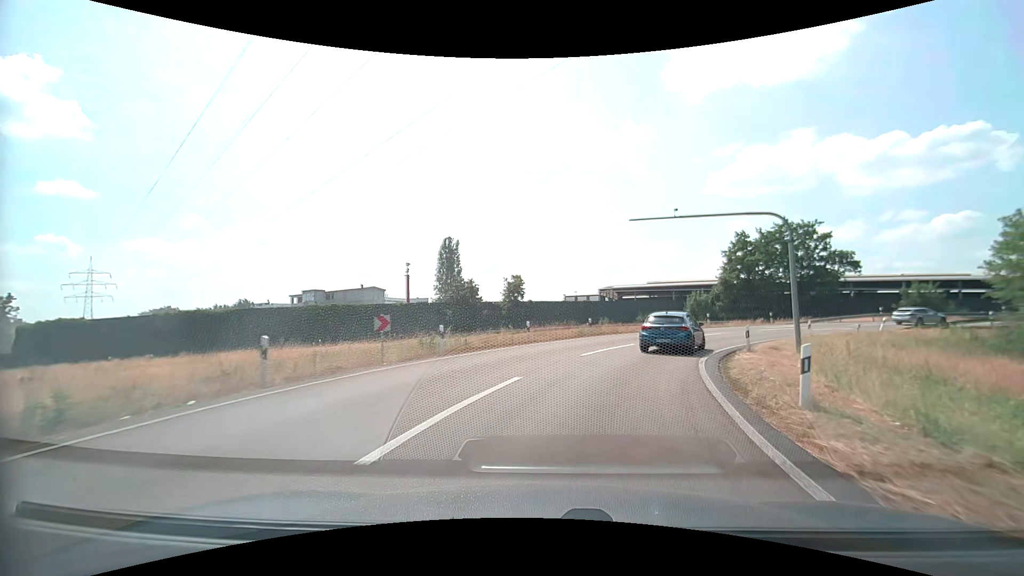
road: motorway_link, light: Day
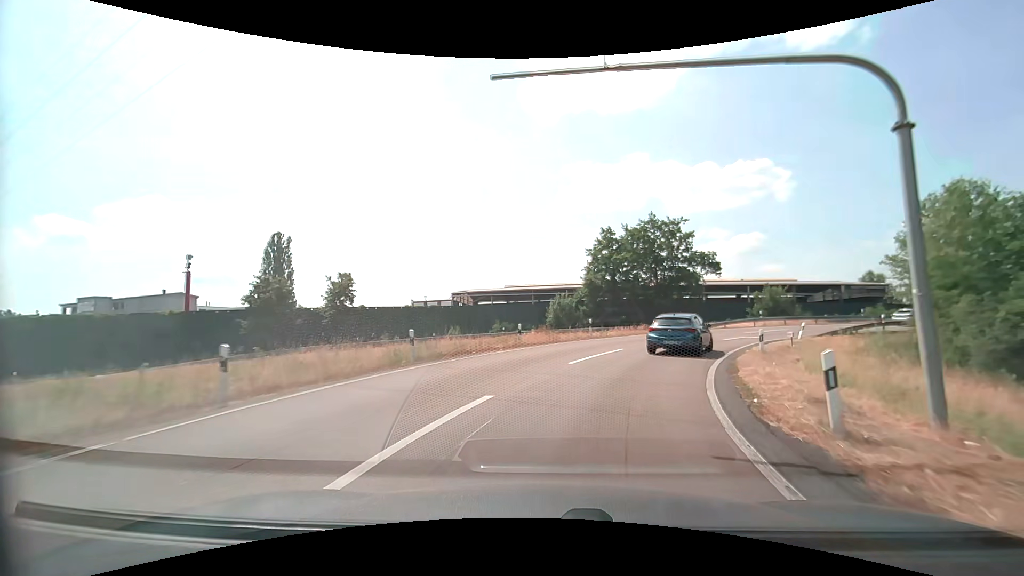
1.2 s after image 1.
(+2.0, +13.9) m; +16°
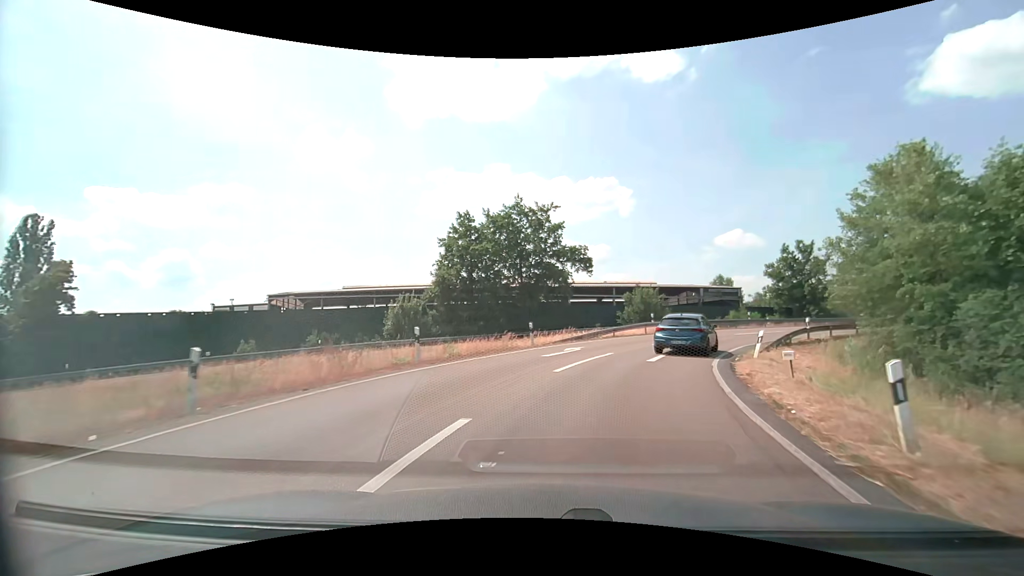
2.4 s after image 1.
(+1.8, +13.7) m; +16°
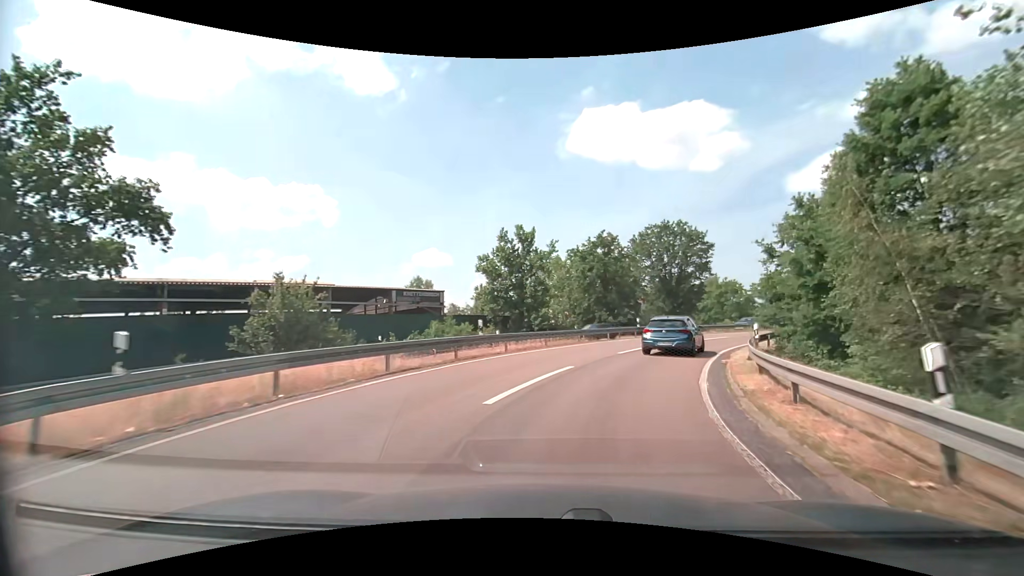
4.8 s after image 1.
(+7.7, +26.2) m; +33°
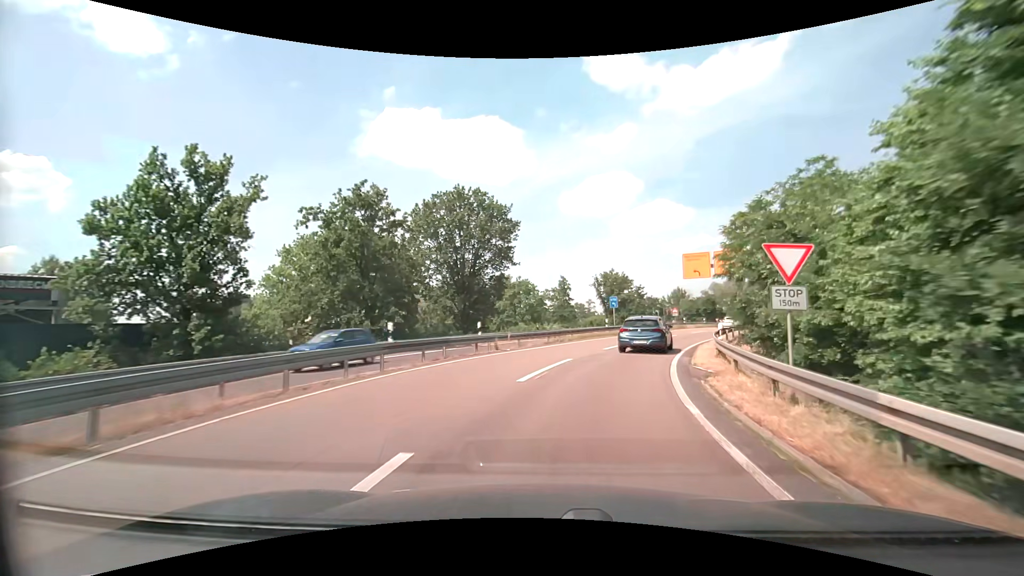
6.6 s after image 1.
(+4.3, +20.2) m; +23°
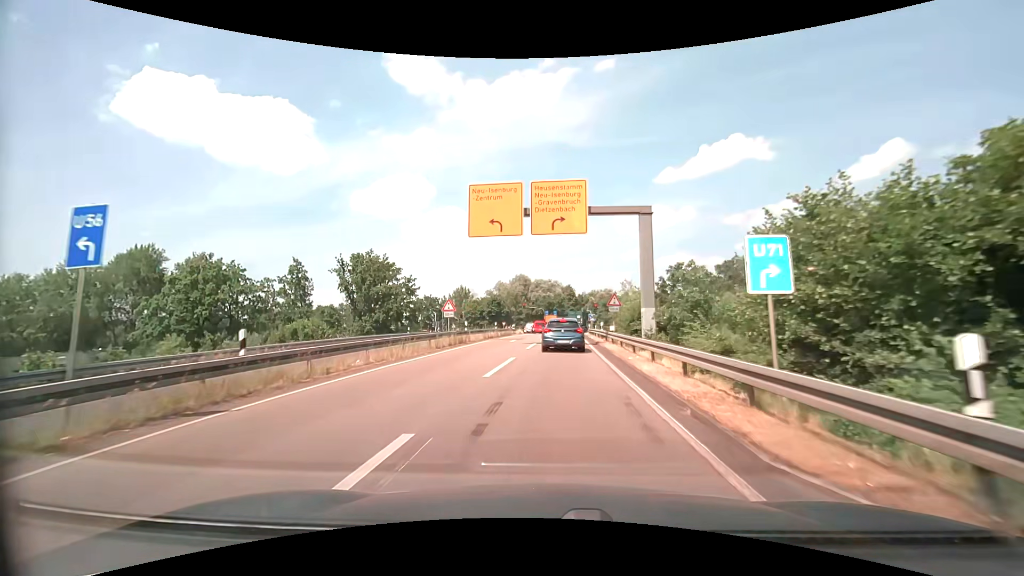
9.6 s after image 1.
(+8.7, +33.3) m; +24°
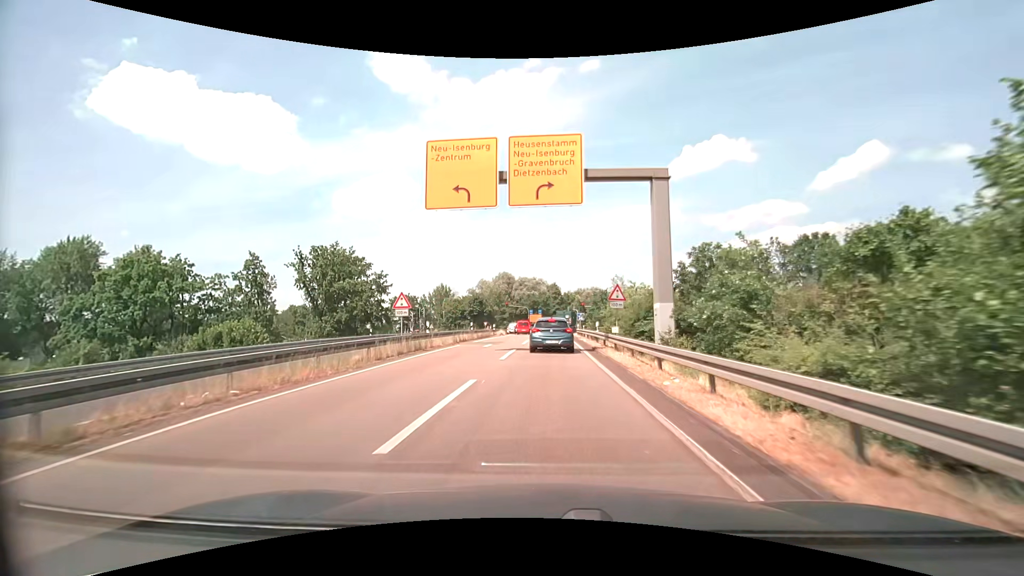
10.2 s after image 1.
(+0.1, +6.7) m; +2°
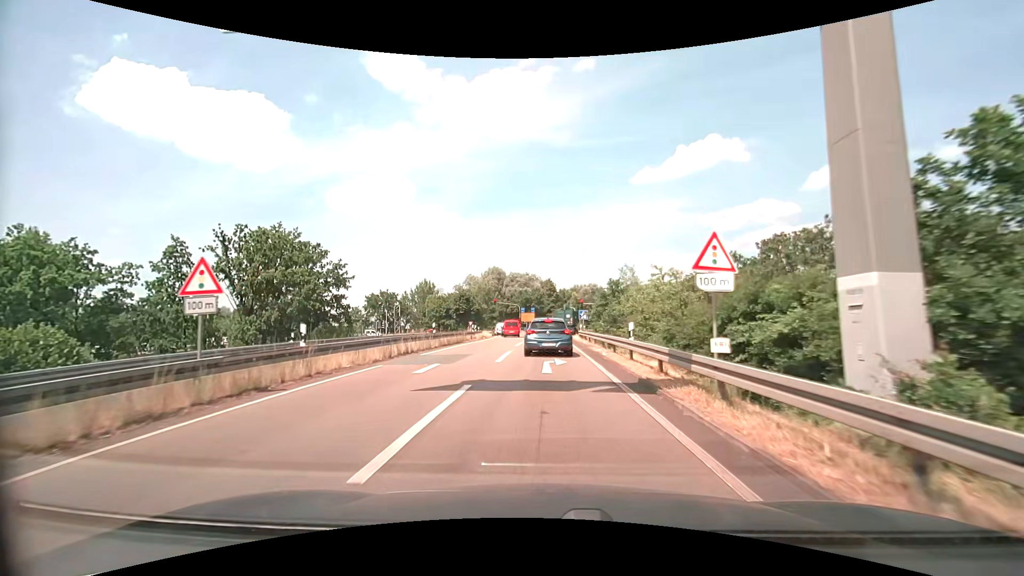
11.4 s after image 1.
(+0.1, +12.8) m; +1°
(0, +10) (0, +20) (0, +30) (0, +40) (+1, +50) (+1, +60) (+2, +70) (+3, +80) (+6, +90) (+11, +98) m
